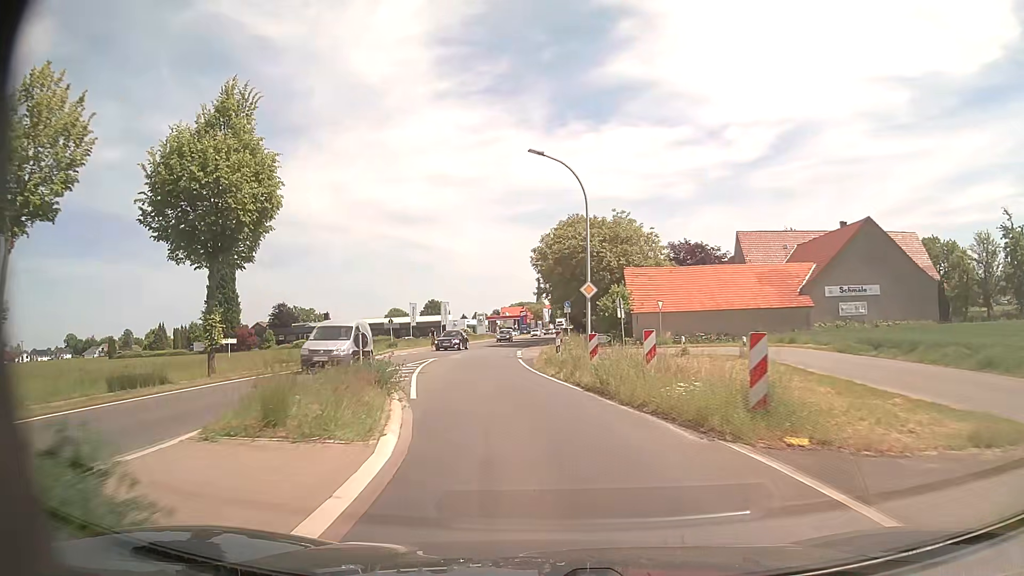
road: primary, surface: asphalt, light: Day
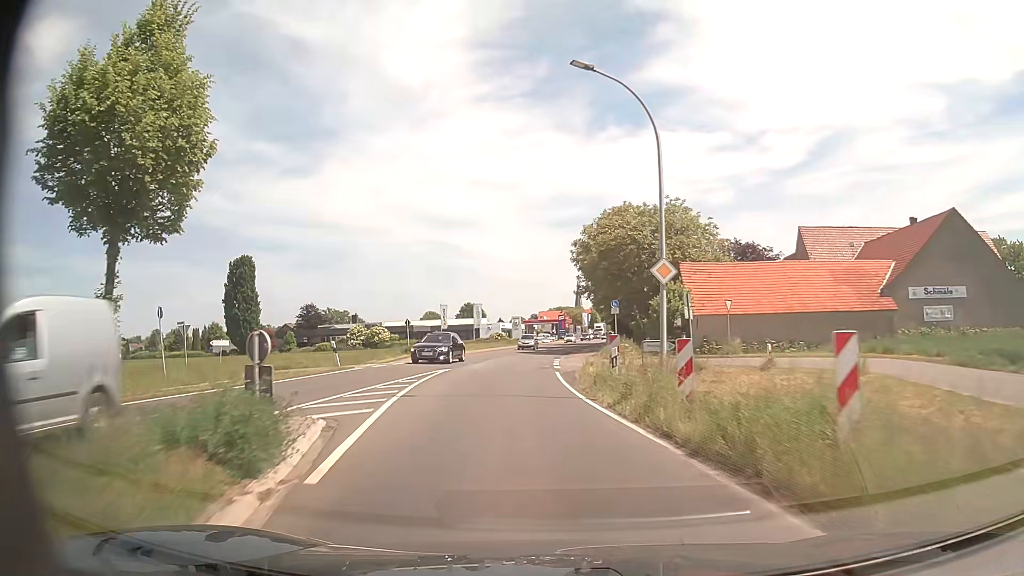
(-0.2, +7.9) m; -3°
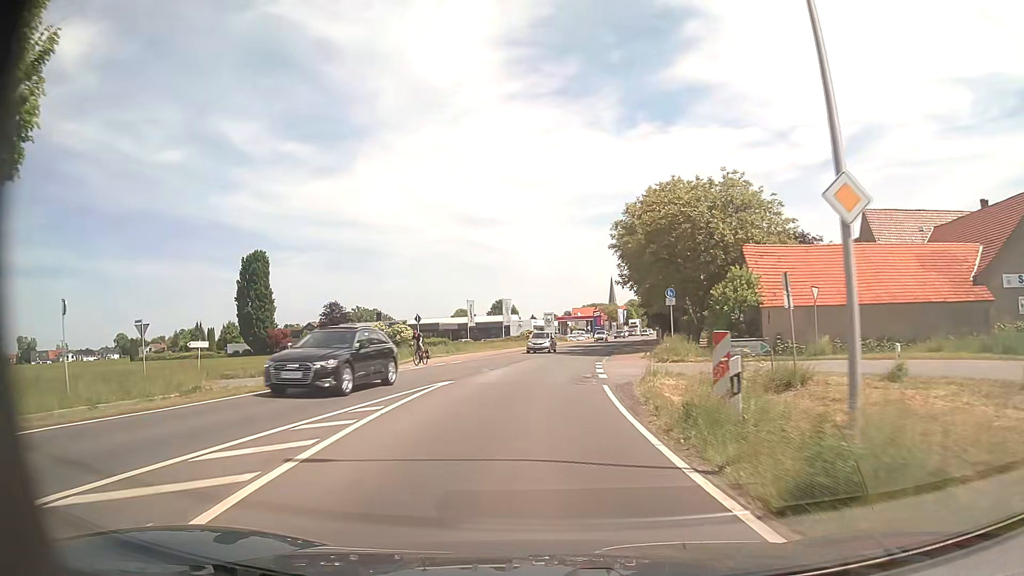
(-0.2, +7.9) m; -3°
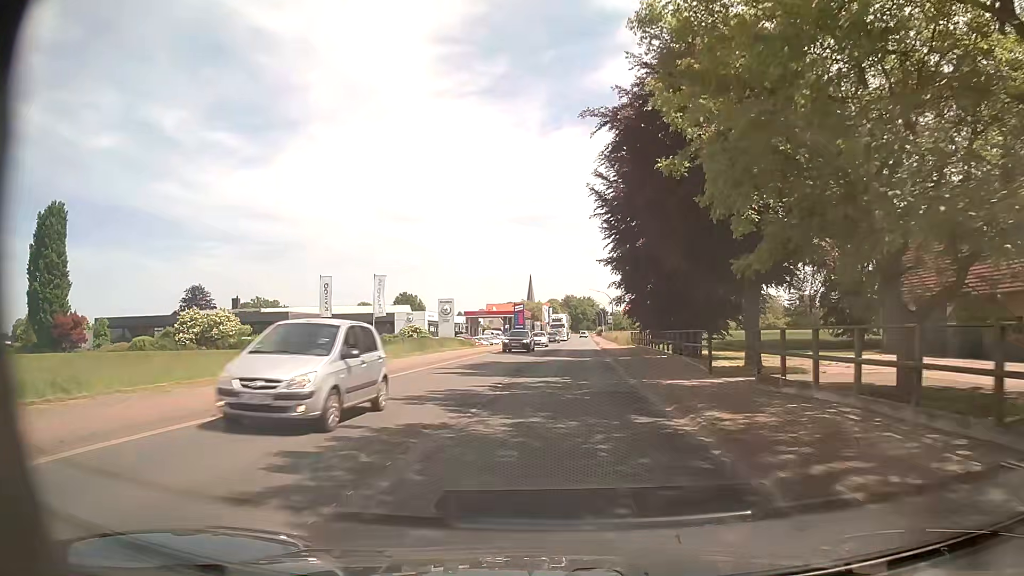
(+1.6, +39.4) m; +7°
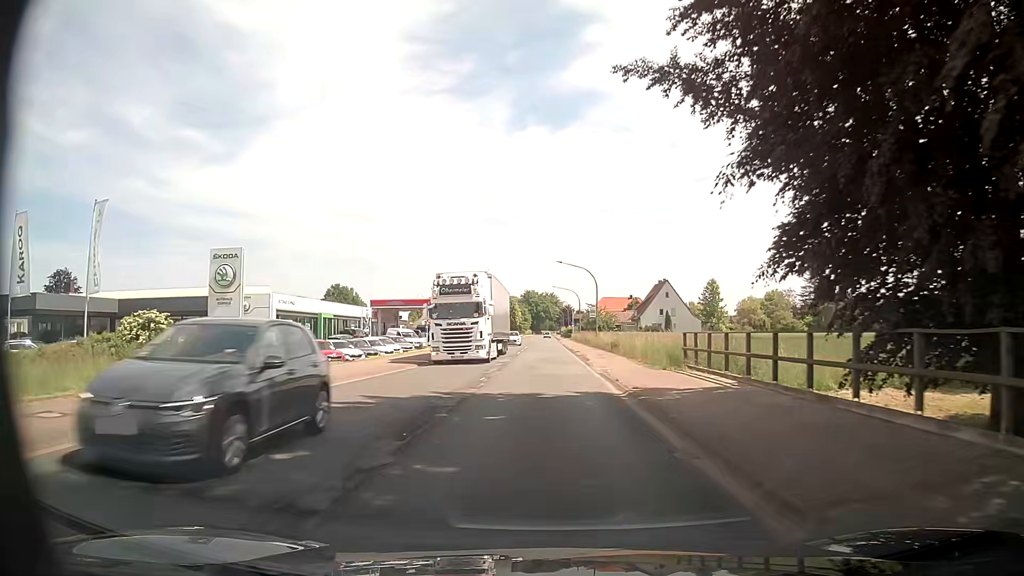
(+1.8, +39.5) m; +4°
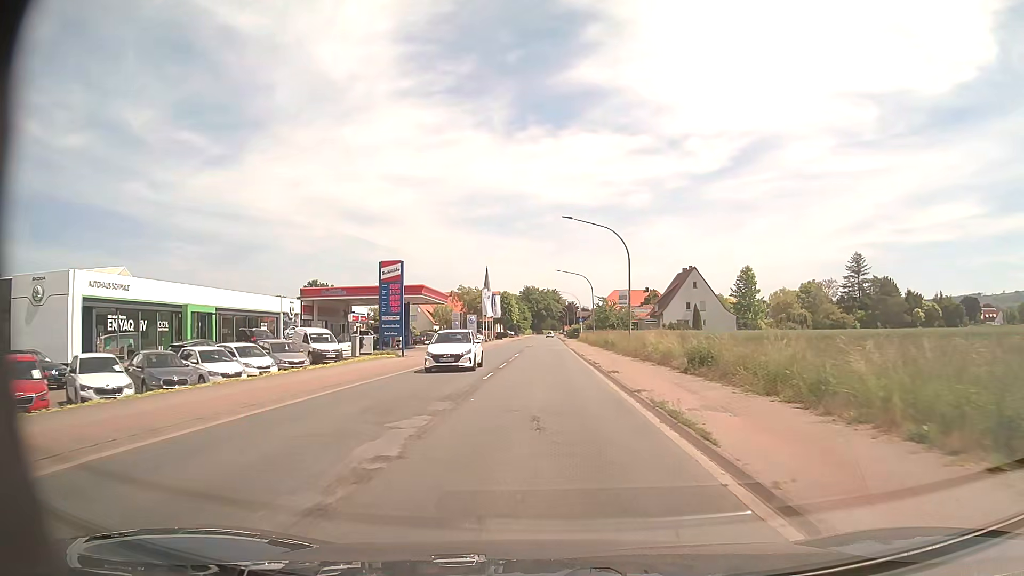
(-0.1, +23.7) m; 0°
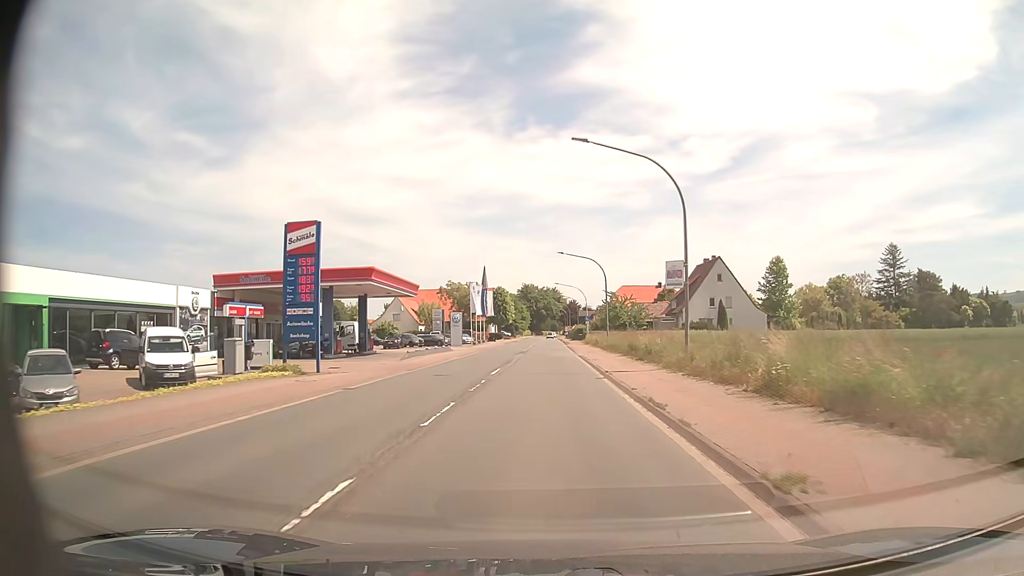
(0.0, +15.8) m; 0°
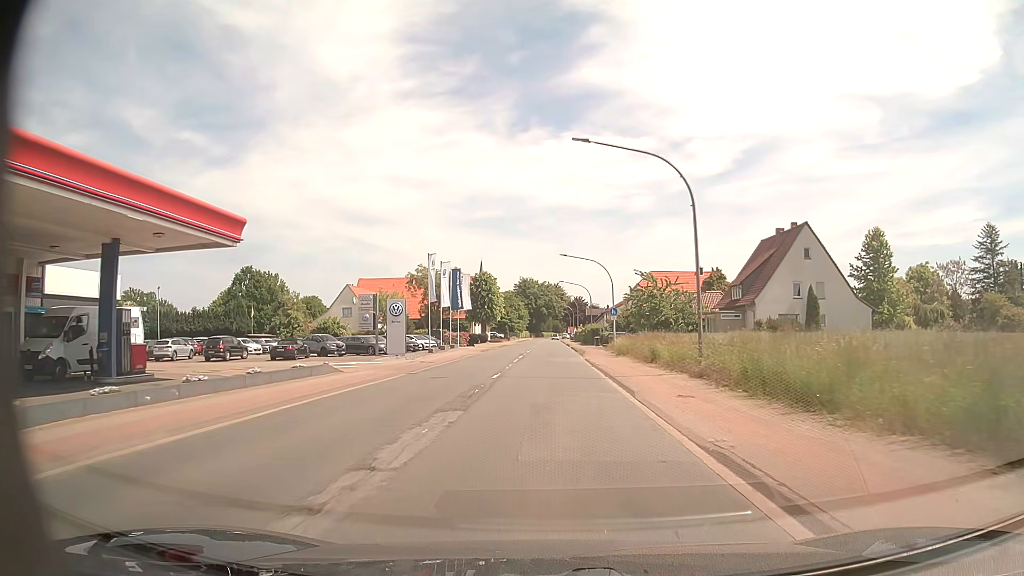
(0.0, +31.7) m; 0°
(0, +10) (0, +20) (0, +30) (0, +40) (0, +50) (0, +60) (0, +70) (0, +80) (+1, +90) (+1, +100) m
